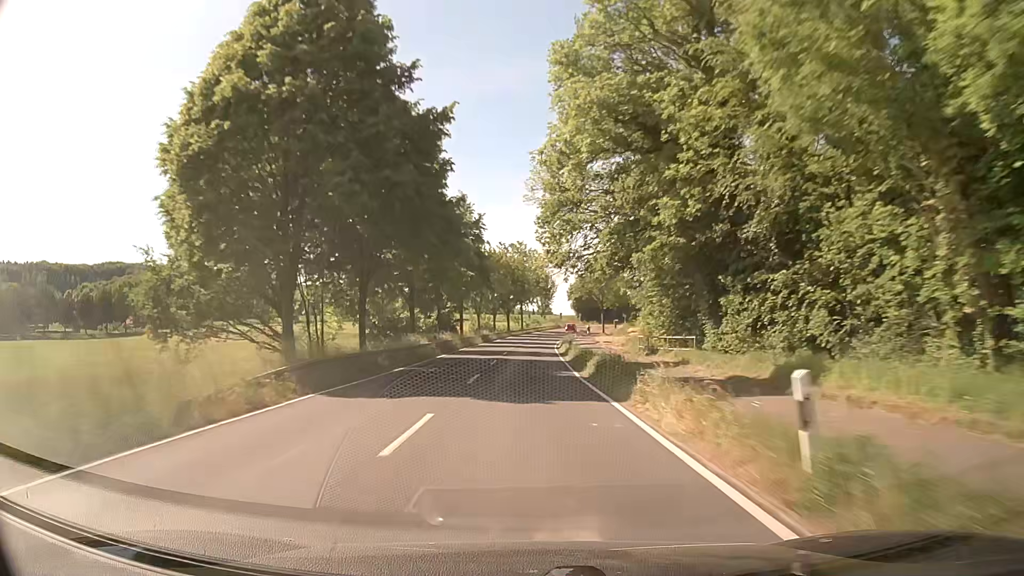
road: secondary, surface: asphalt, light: Day
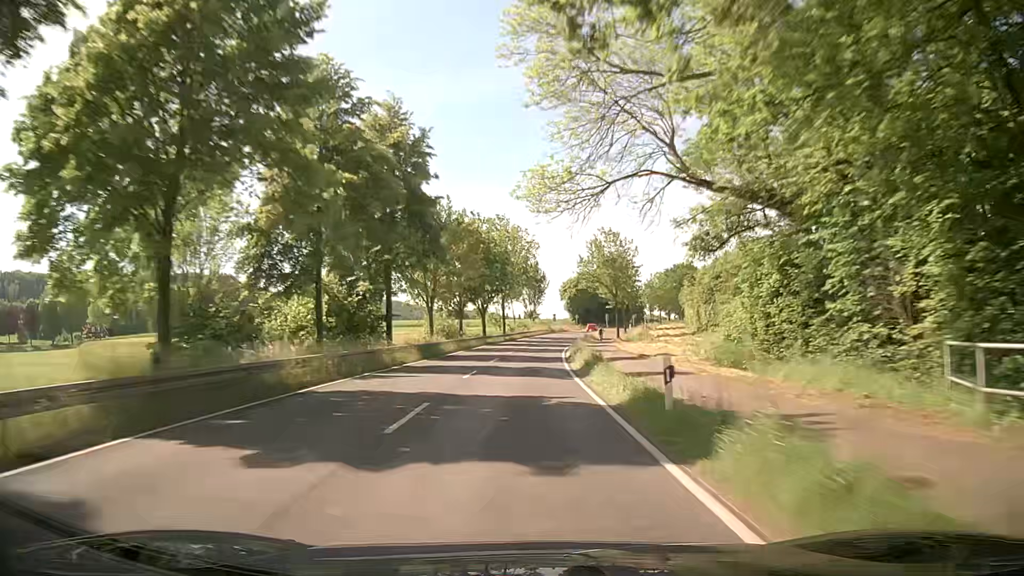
(+0.3, +31.6) m; +1°
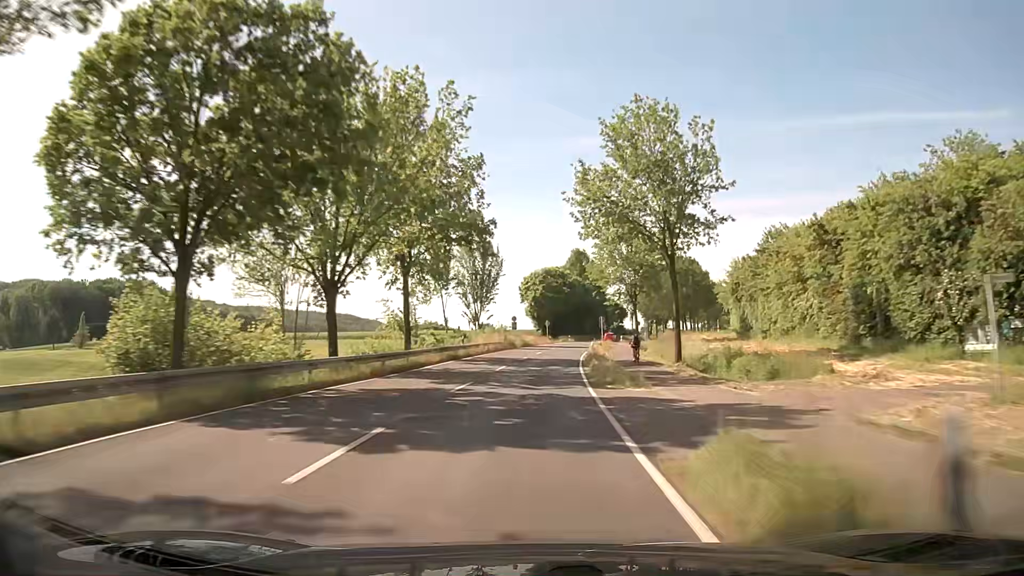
(+1.7, +47.1) m; +4°
(0, +10) (0, +20) (+1, +30) (+2, +40) (+2, +50) (+4, +60) (+5, +70) (+7, +80) (+9, +89) (+11, +99) m
